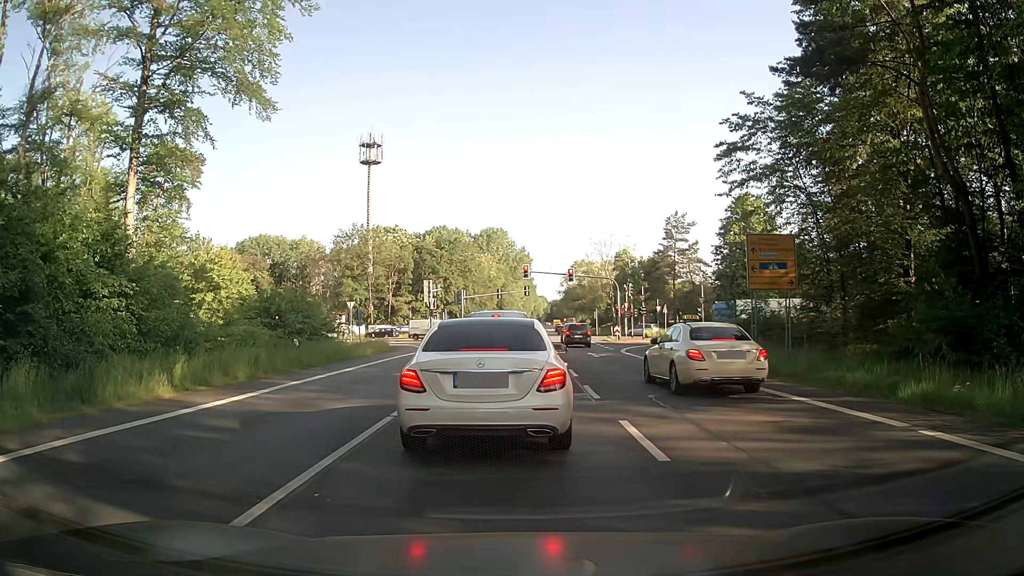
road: primary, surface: asphalt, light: Day
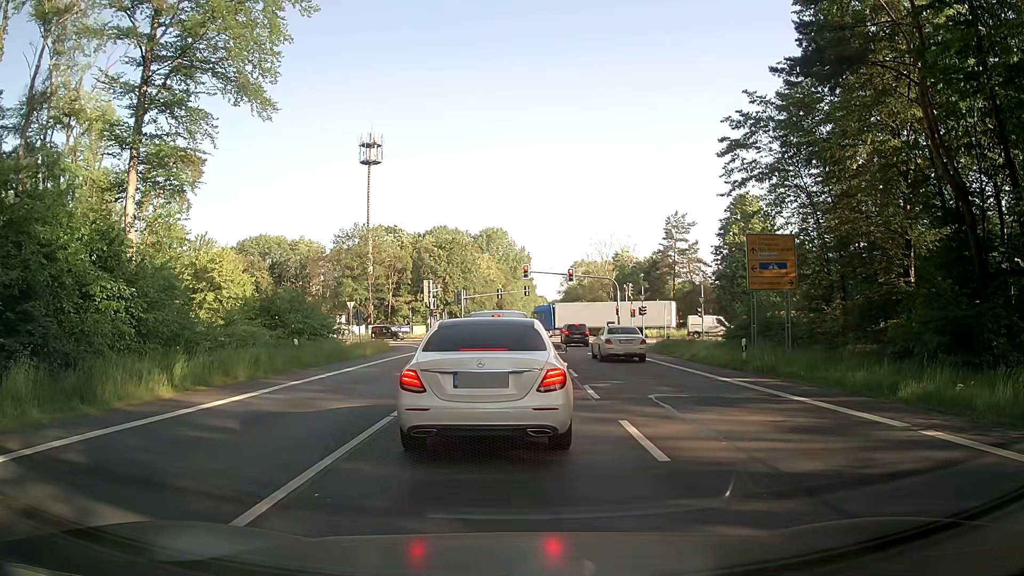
(0.0, 0.0) m; 0°
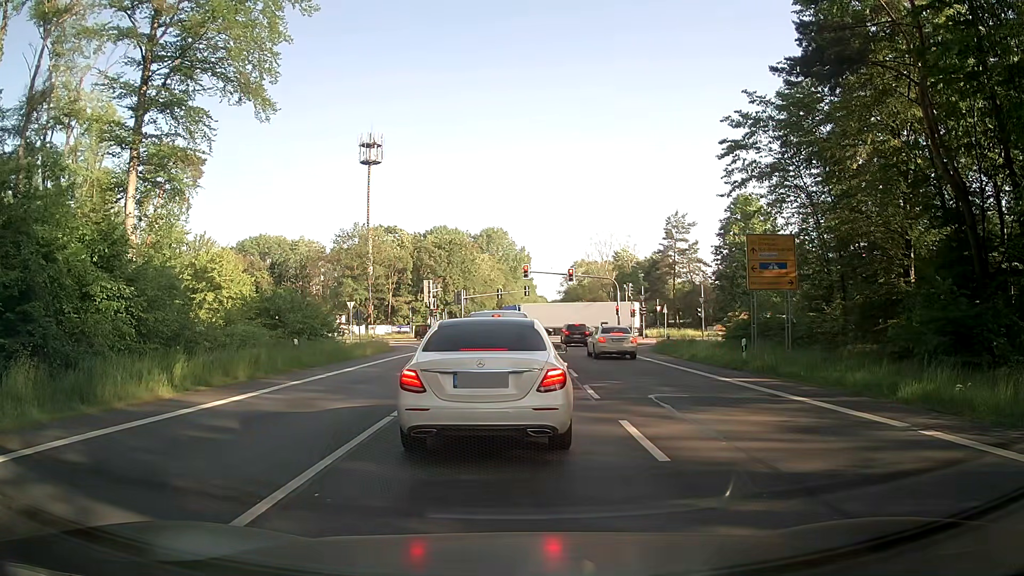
(0.0, 0.0) m; 0°
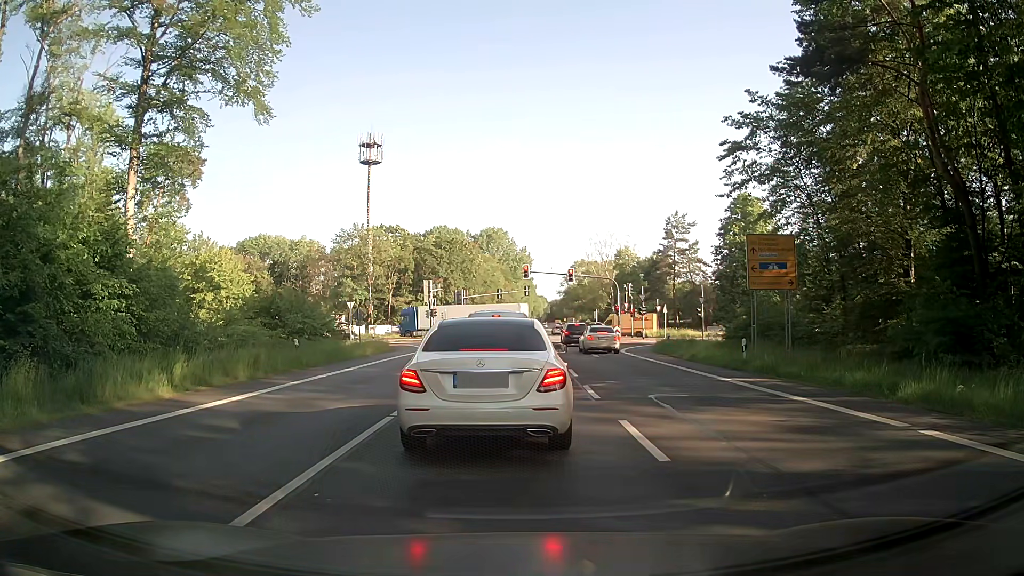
(0.0, 0.0) m; 0°
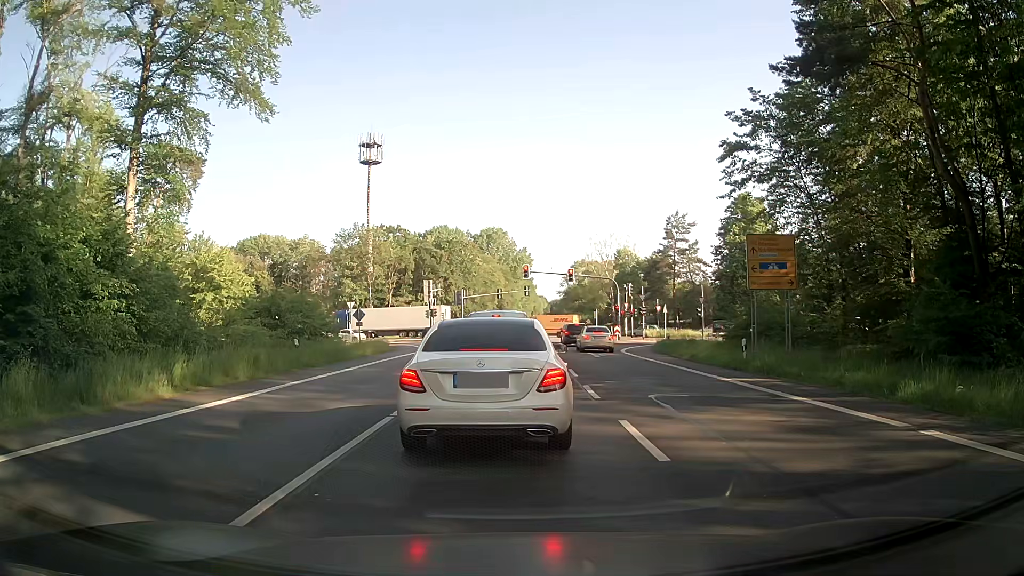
(0.0, 0.0) m; 0°
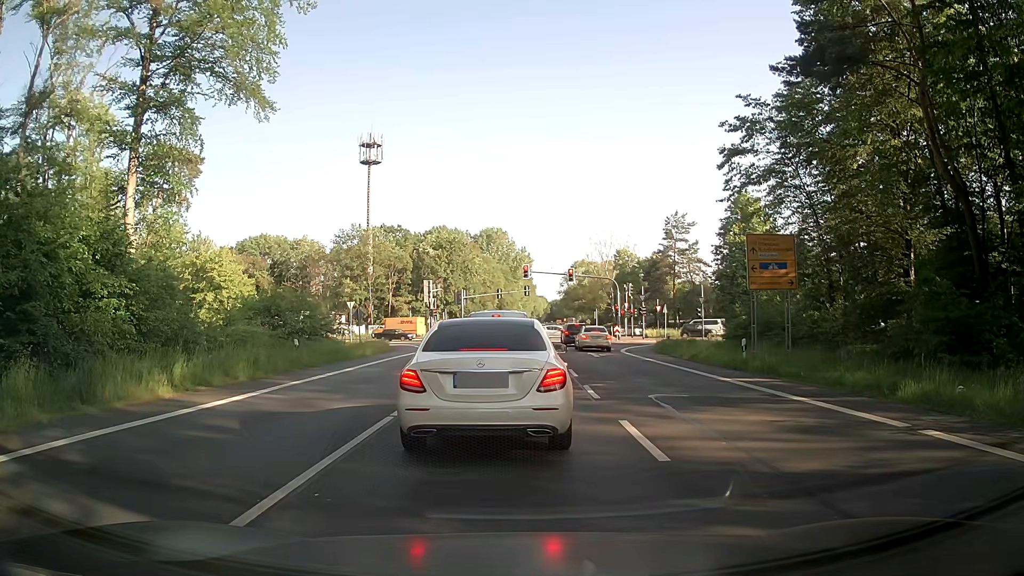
(0.0, 0.0) m; 0°
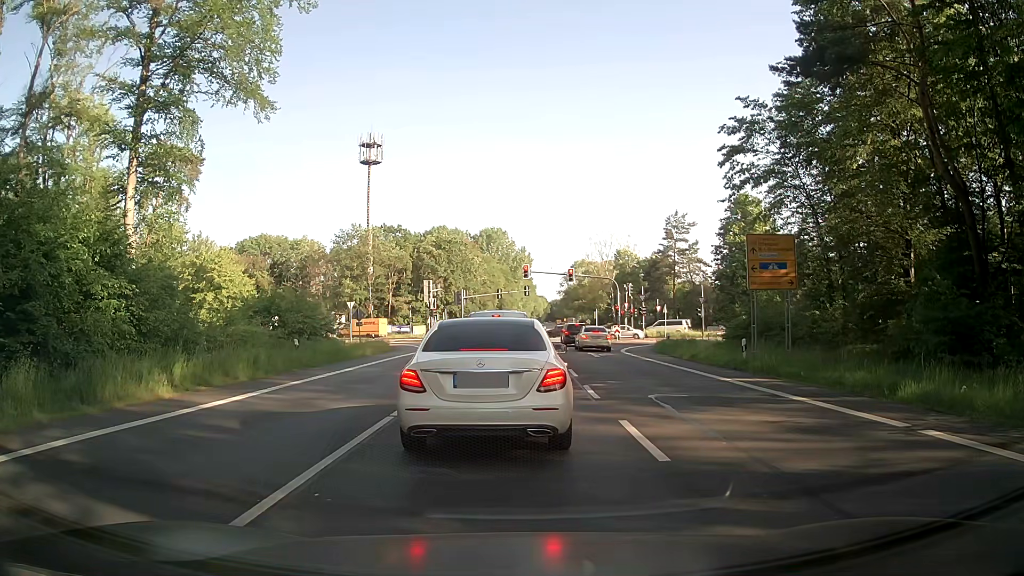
(0.0, 0.0) m; 0°
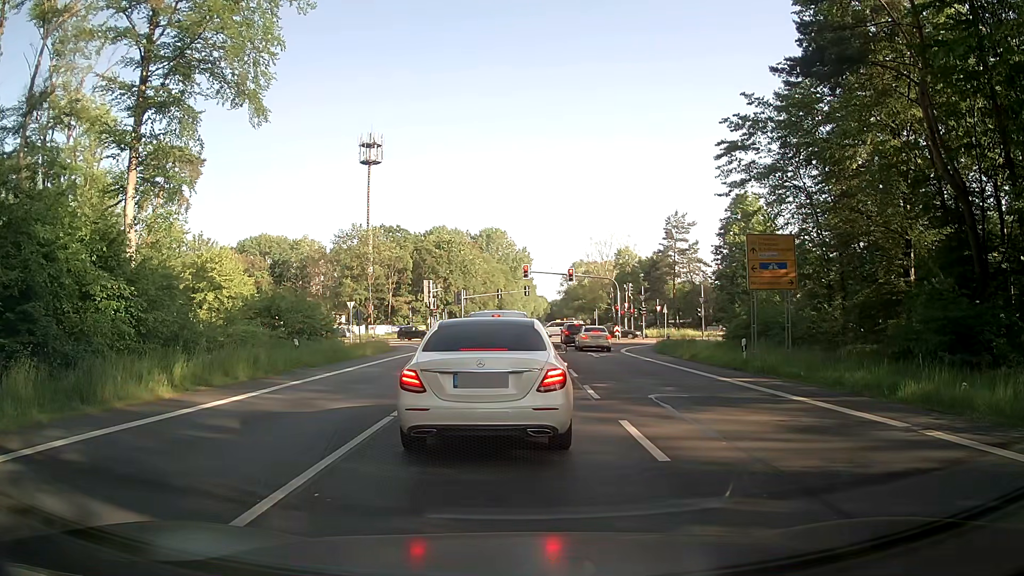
(0.0, 0.0) m; 0°
